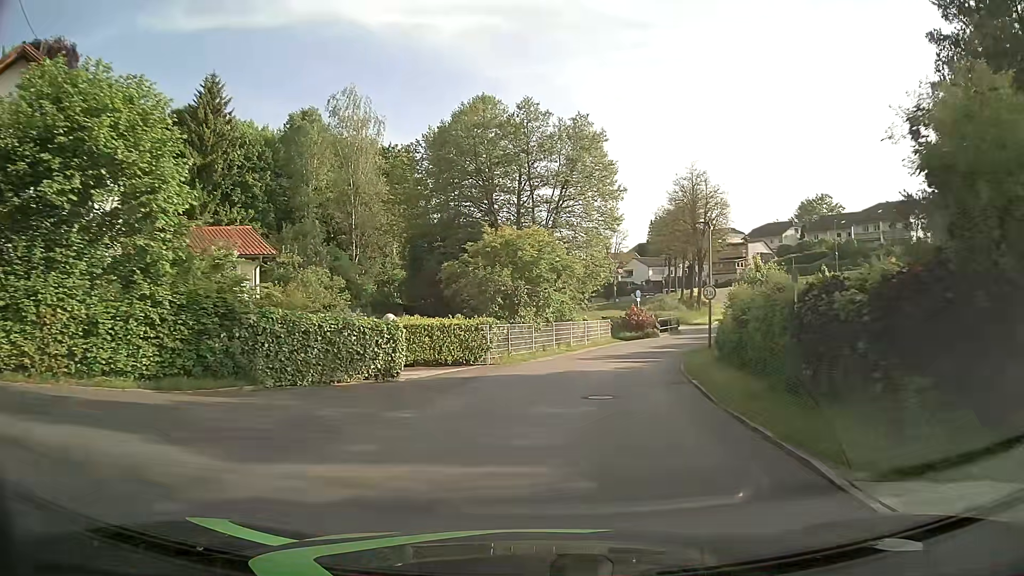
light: Day
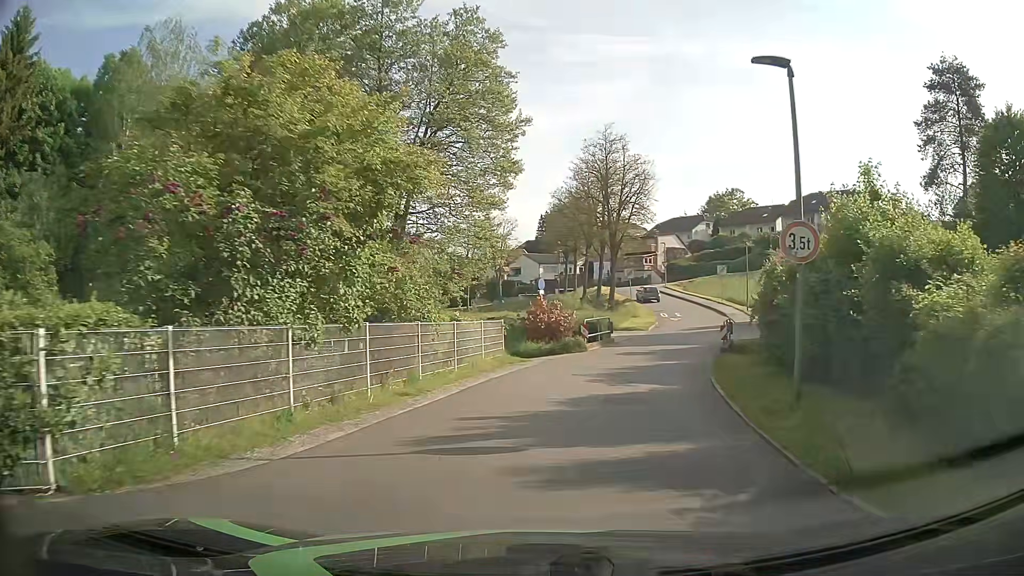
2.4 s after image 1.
(+1.0, +17.3) m; +9°
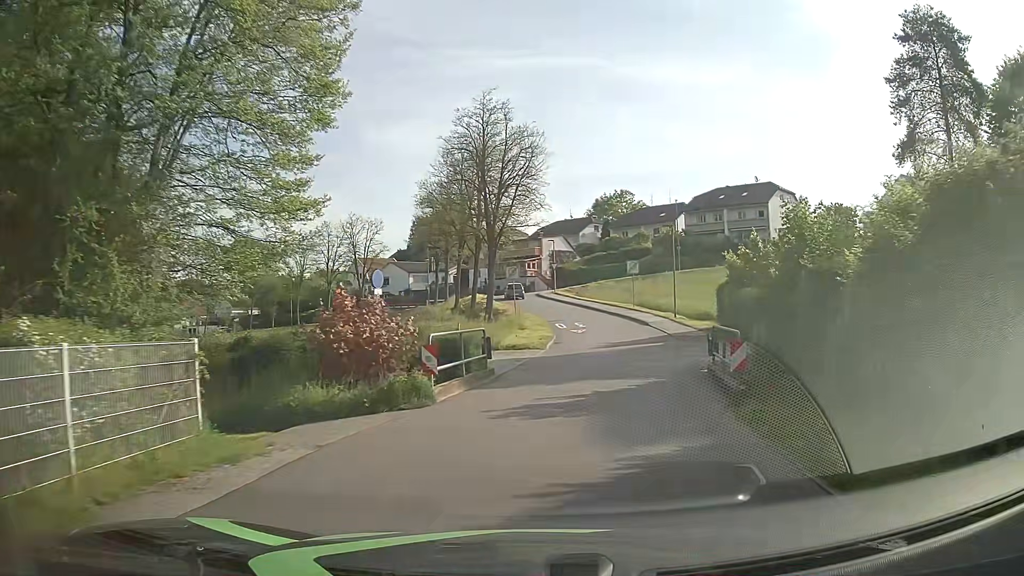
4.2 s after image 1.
(+1.3, +13.1) m; +11°
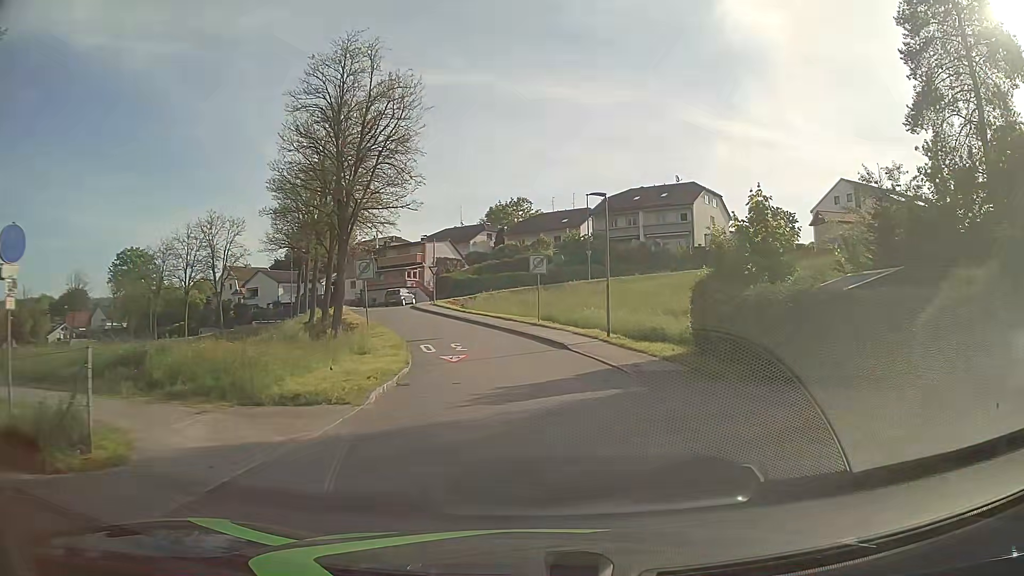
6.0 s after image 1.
(+1.0, +13.6) m; +9°
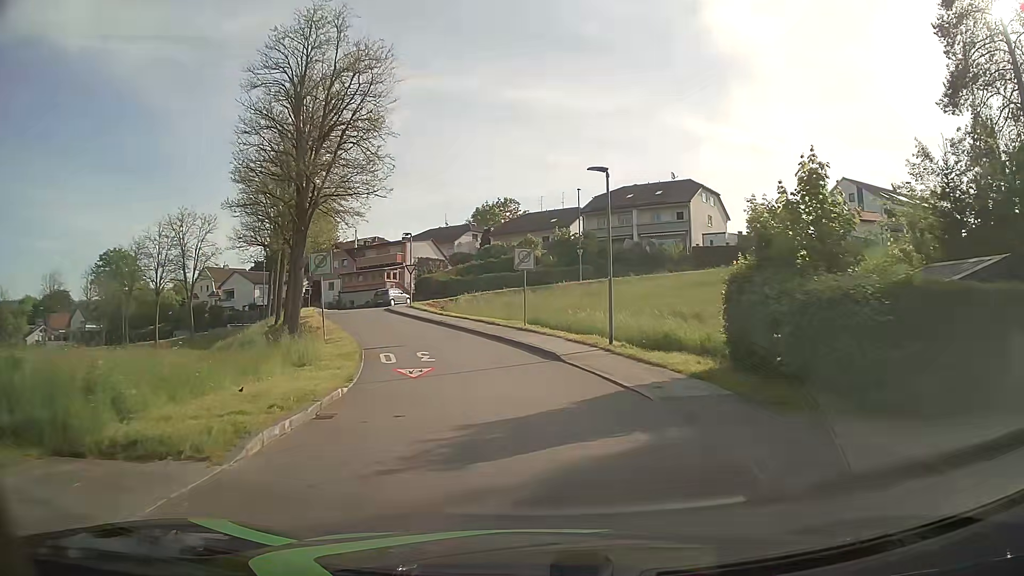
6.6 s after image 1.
(0.0, +4.6) m; +2°
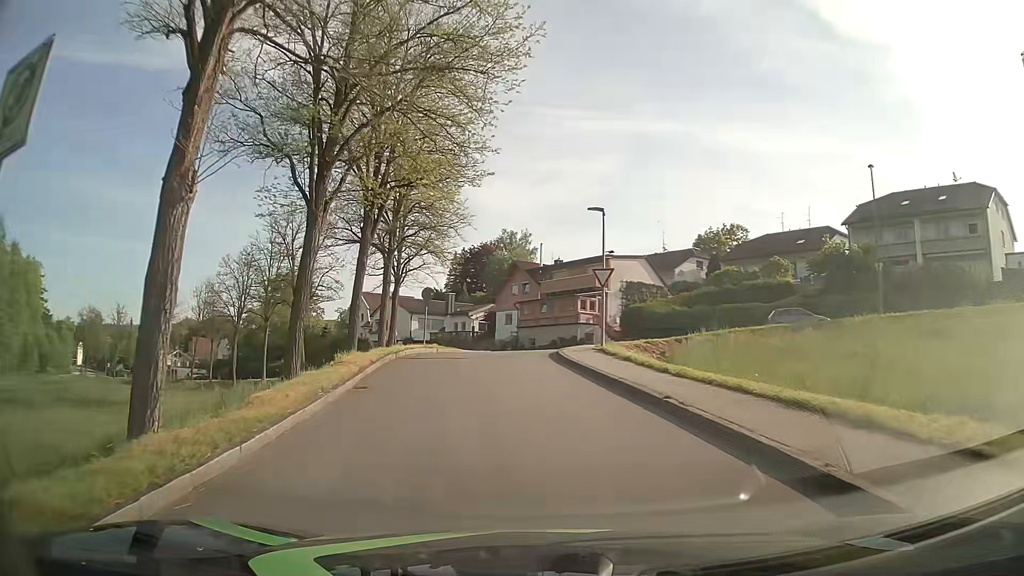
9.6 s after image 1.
(-2.8, +22.4) m; -19°
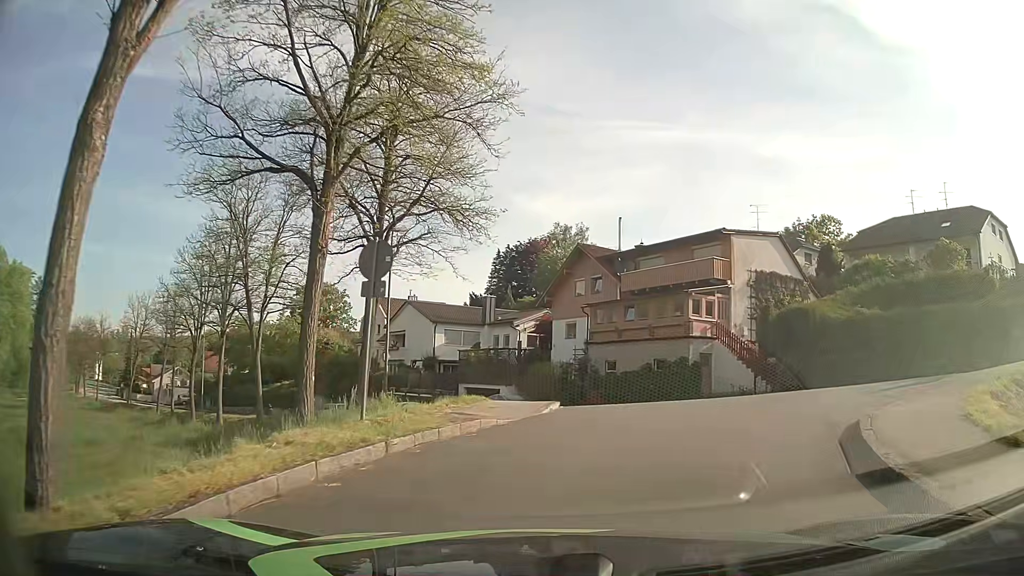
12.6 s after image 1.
(-1.6, +19.9) m; -4°
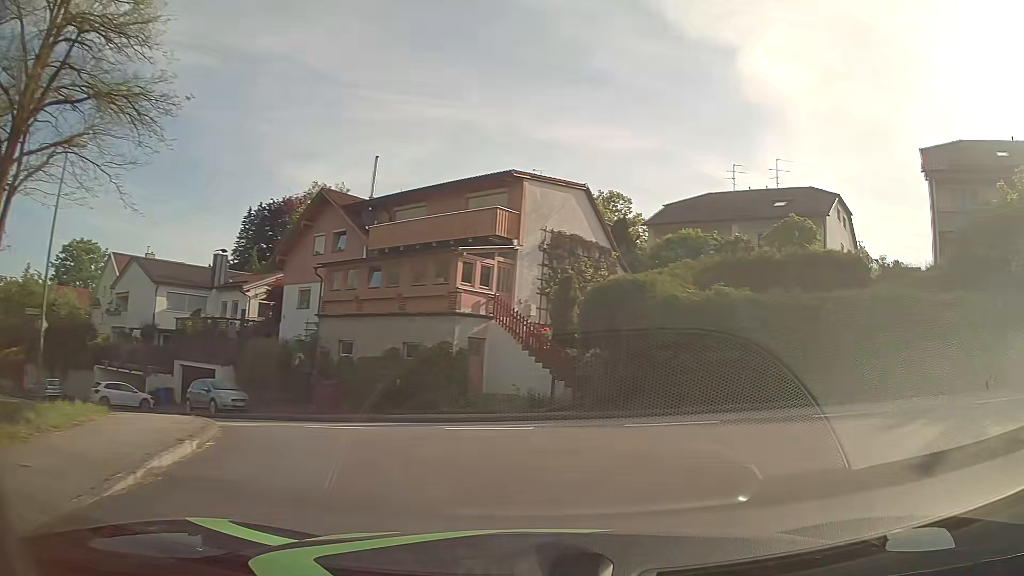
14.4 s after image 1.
(+1.2, +9.1) m; +20°
(+4, +9) (+14, +11) (+24, +10) (+33, +9) (+43, +9) (+53, +10) (+63, +12) (+73, +15) (+82, +19) (+91, +23) m
